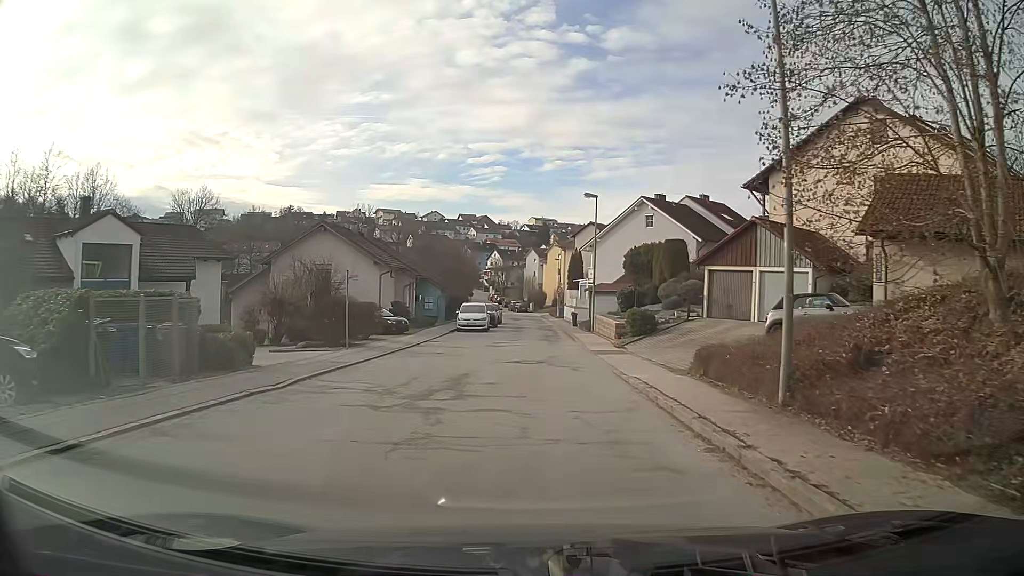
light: Day
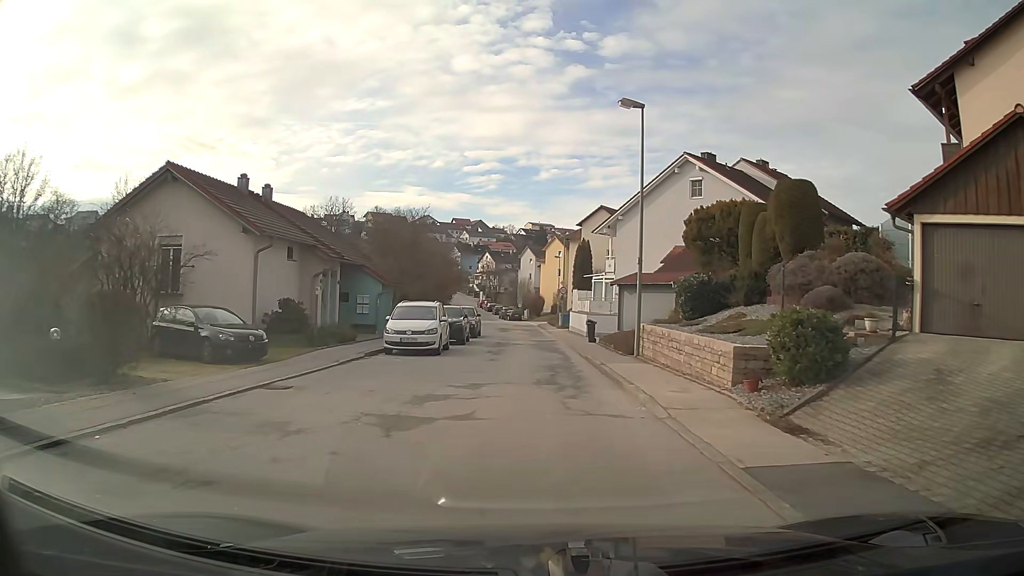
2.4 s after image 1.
(+0.1, +18.2) m; 0°
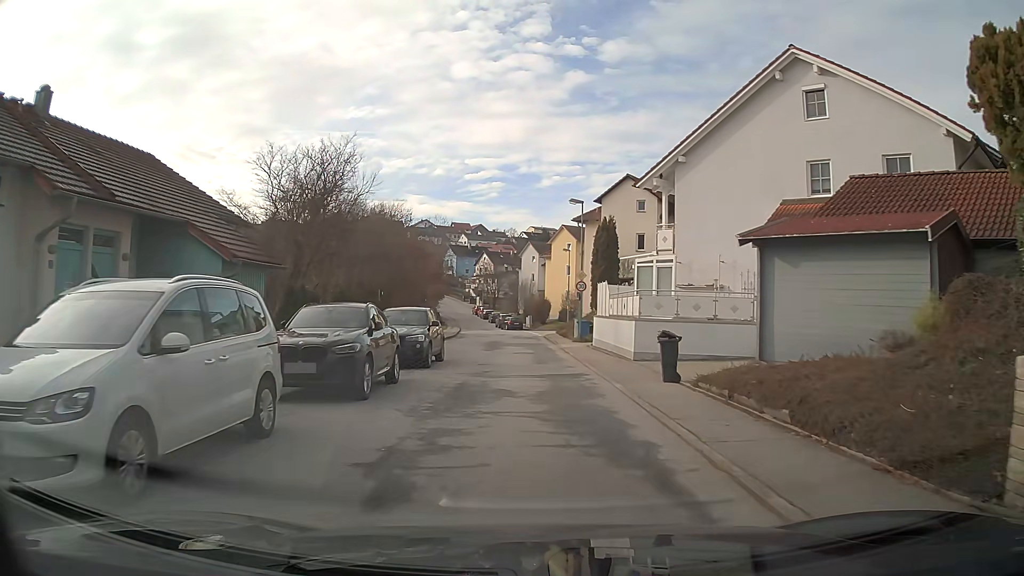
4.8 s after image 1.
(-0.1, +17.3) m; 0°
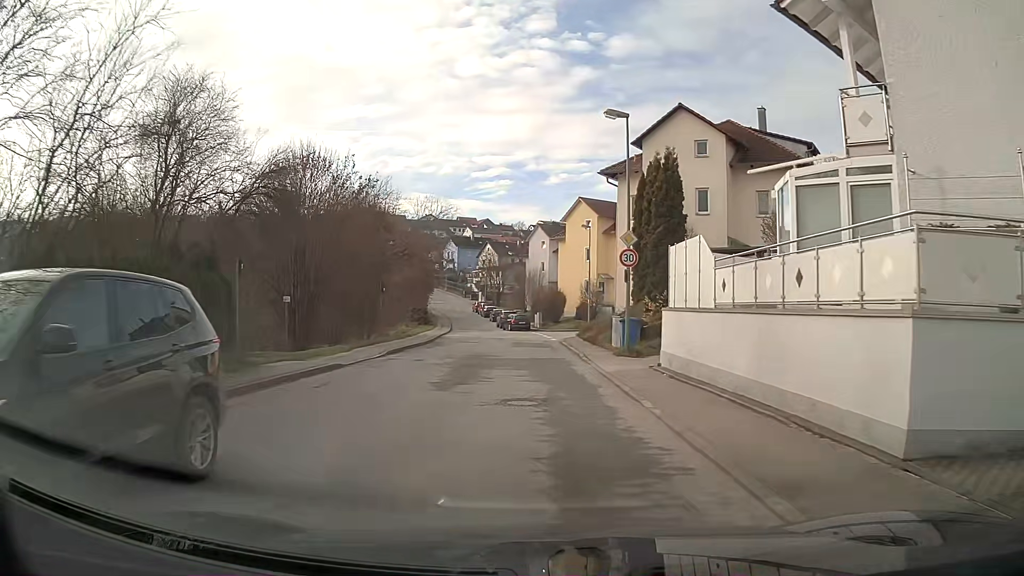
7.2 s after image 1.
(-0.1, +16.1) m; -1°
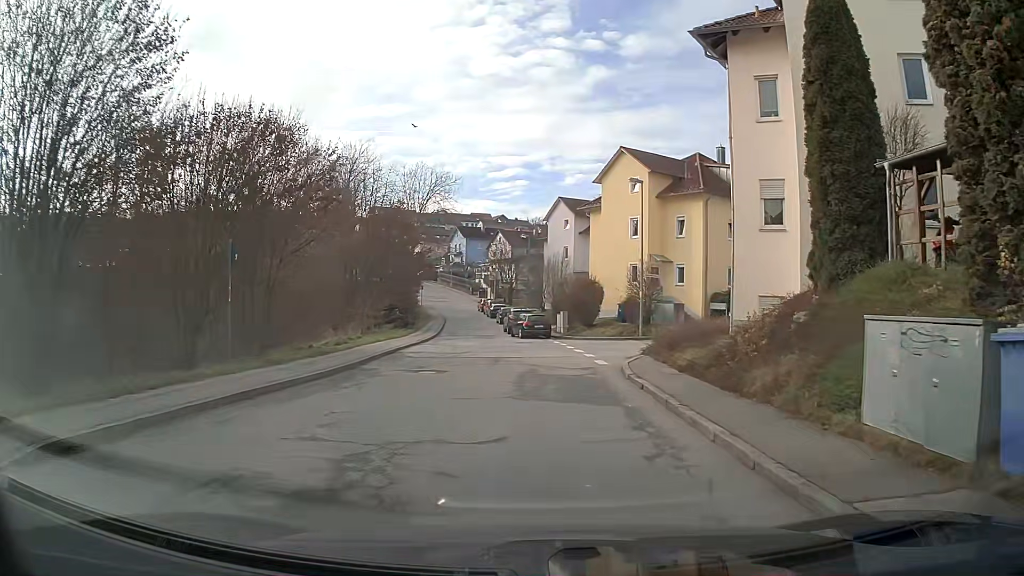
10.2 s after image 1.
(-0.2, +18.5) m; -1°
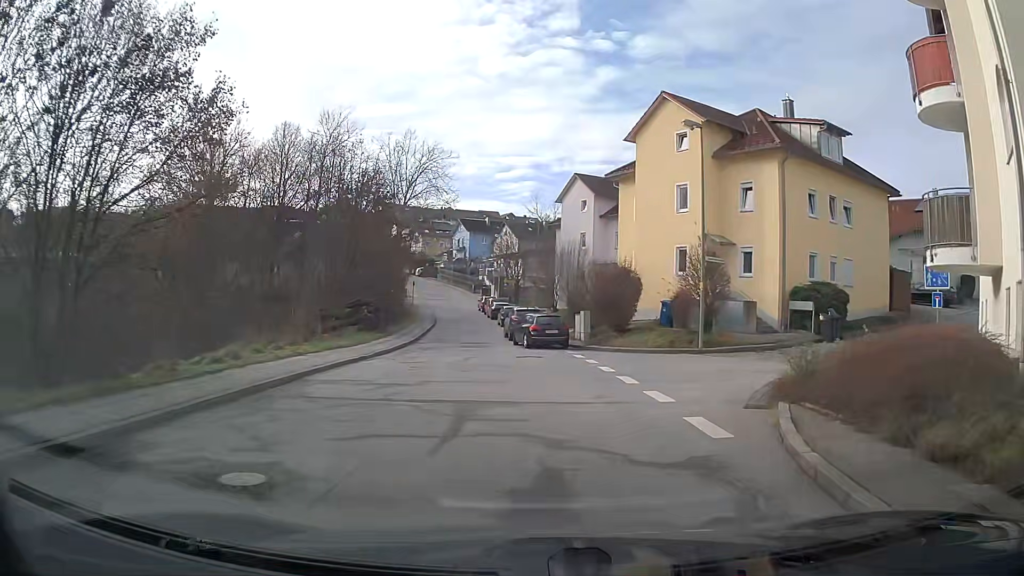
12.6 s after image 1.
(-0.1, +11.0) m; -1°
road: residential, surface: asphalt
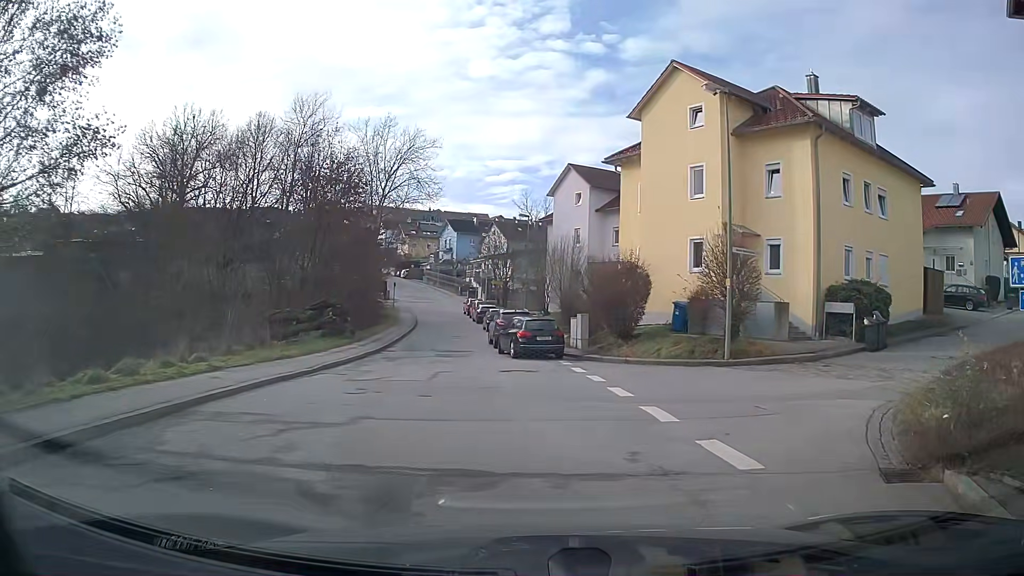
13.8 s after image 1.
(+0.1, +4.5) m; +3°
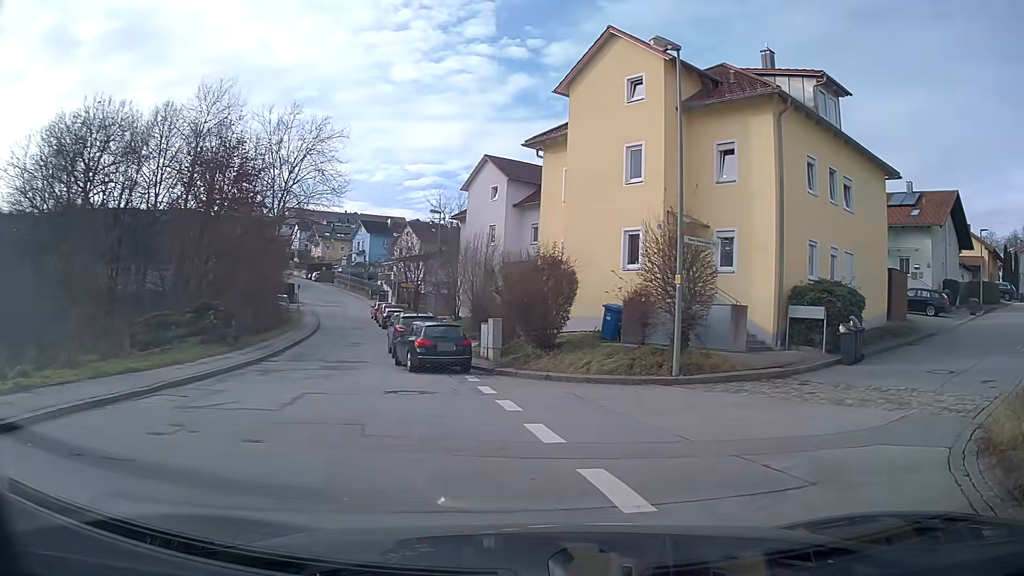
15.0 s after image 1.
(+0.2, +4.0) m; +9°
(+3, +9) (+10, +16) (+17, +23) (+25, +30) (+32, +37) (+39, +44) (+46, +51) (+53, +58) (+58, +67) (+61, +77) m
